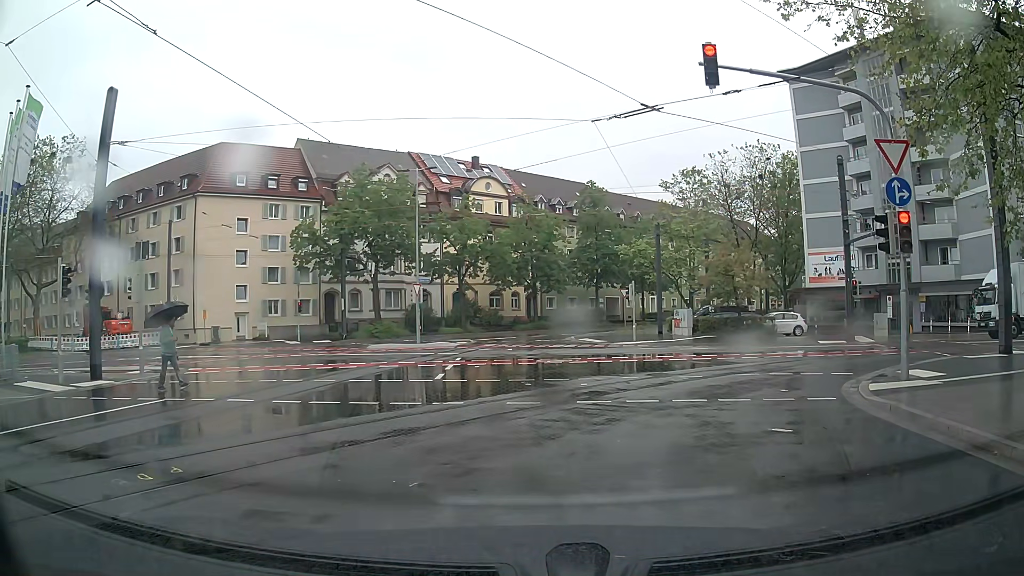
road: residential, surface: asphalt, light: Day
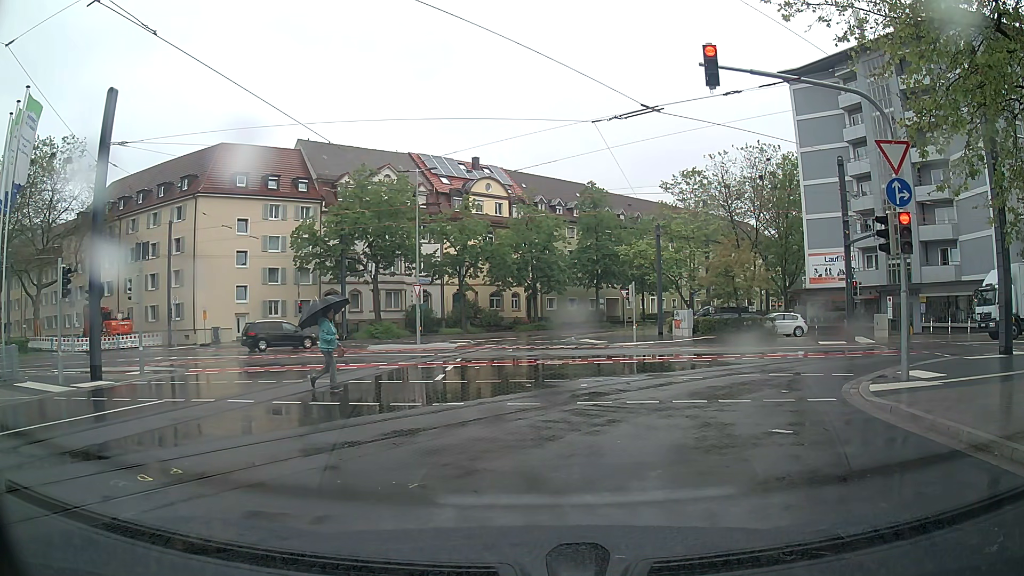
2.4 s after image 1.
(0.0, +0.1) m; 0°
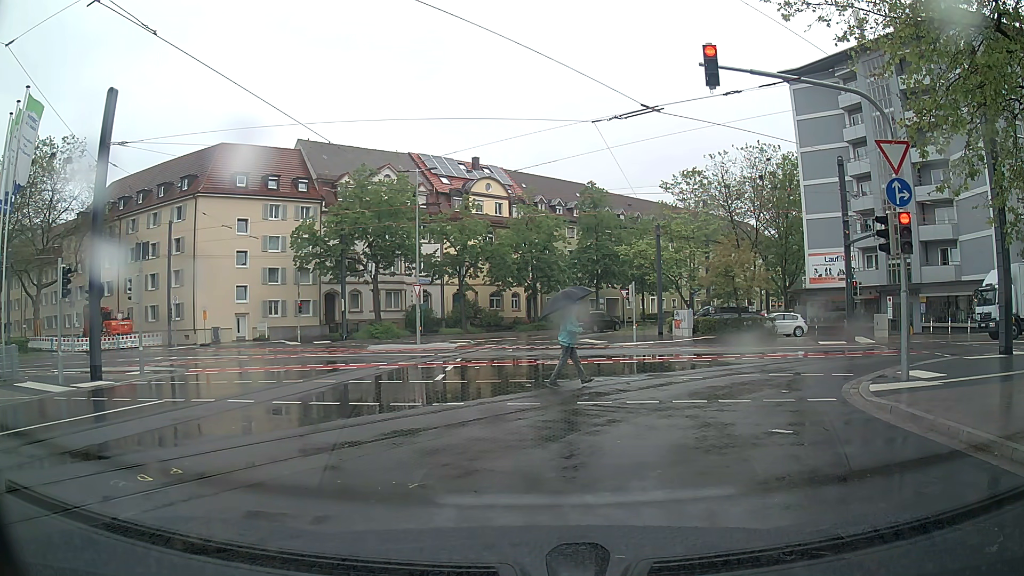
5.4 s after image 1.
(0.0, 0.0) m; 0°
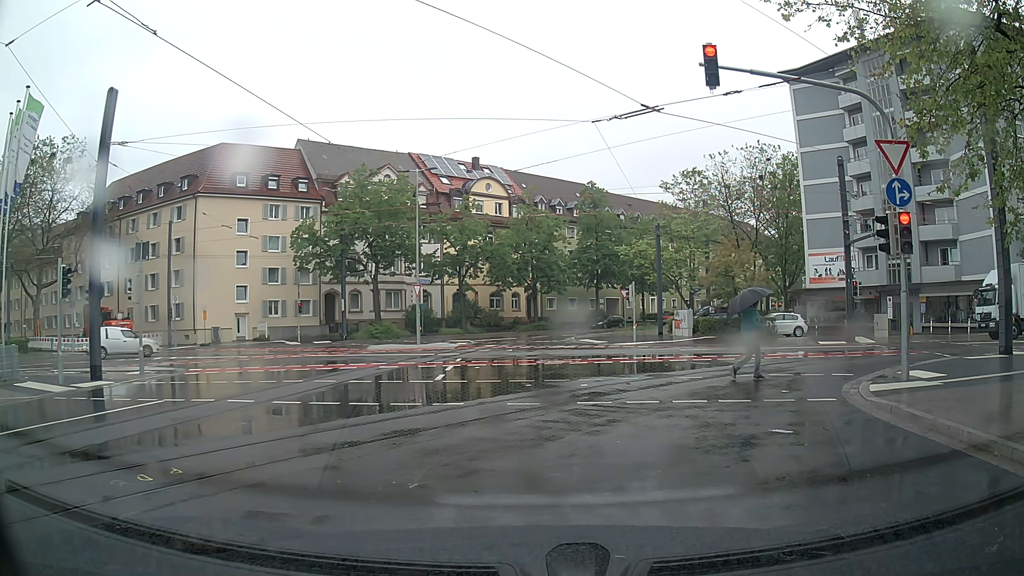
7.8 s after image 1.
(0.0, 0.0) m; 0°
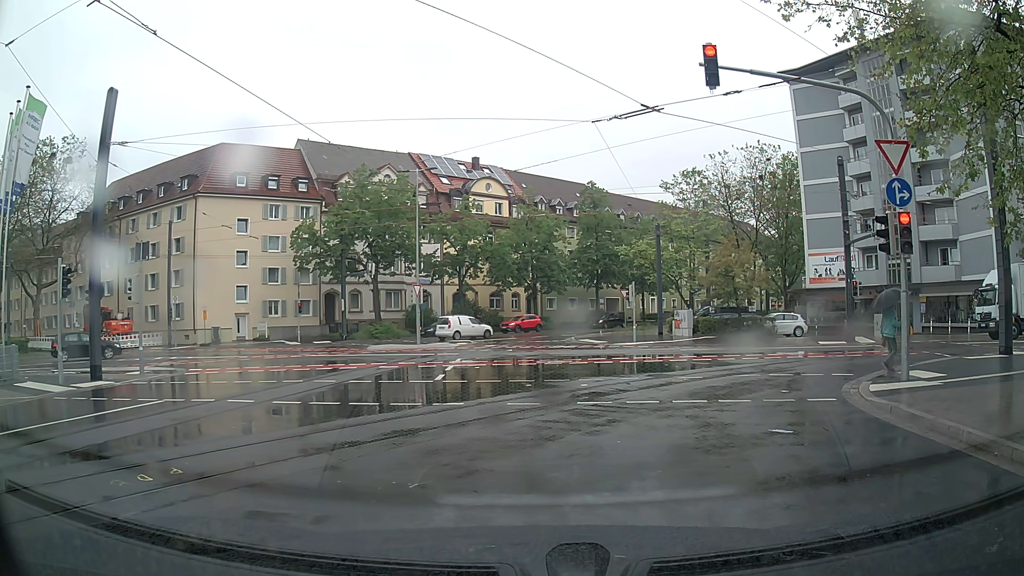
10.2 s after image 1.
(0.0, 0.0) m; 0°
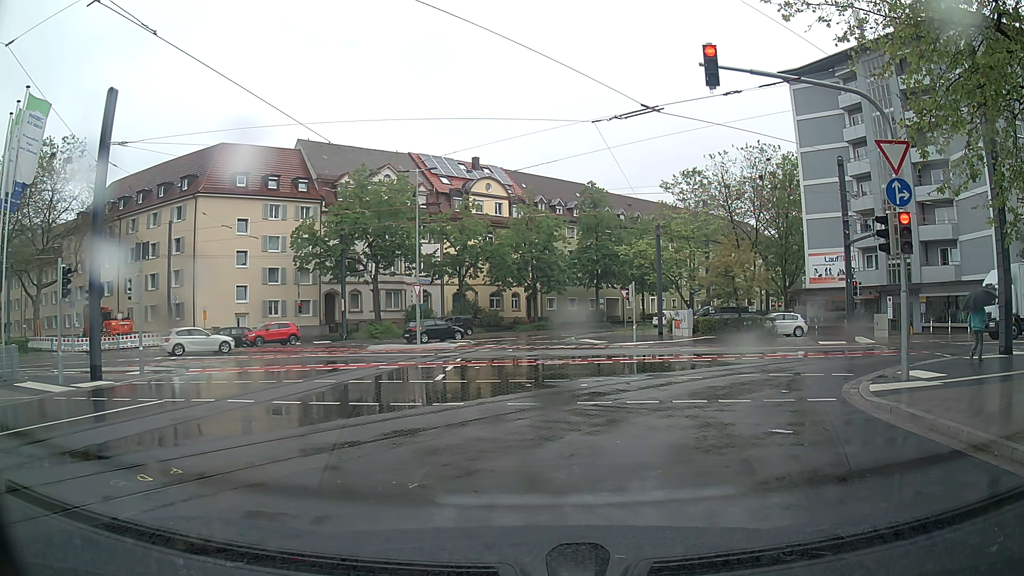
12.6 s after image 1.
(0.0, 0.0) m; 0°
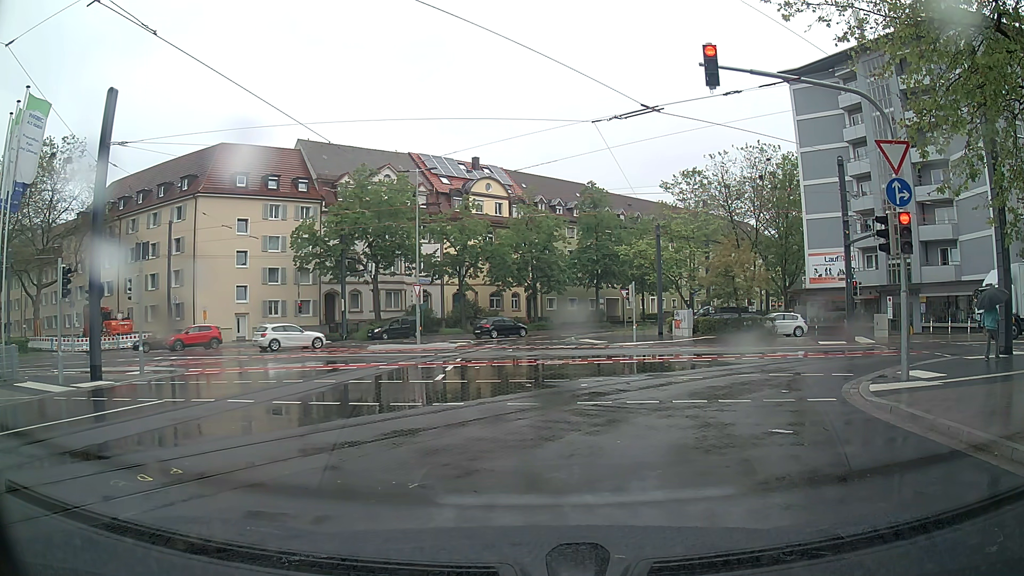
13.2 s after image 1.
(0.0, 0.0) m; 0°
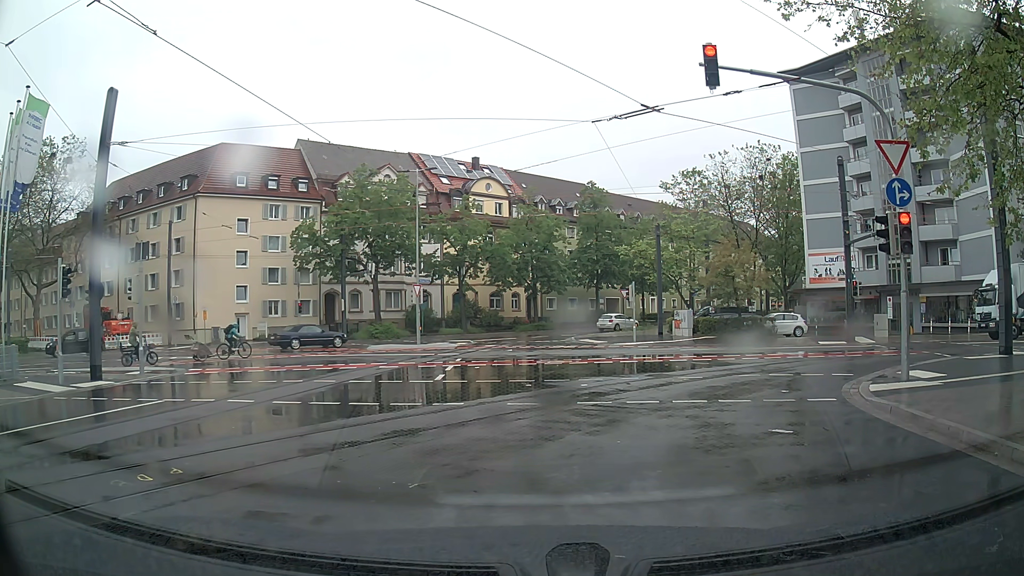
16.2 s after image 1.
(0.0, 0.0) m; 0°
